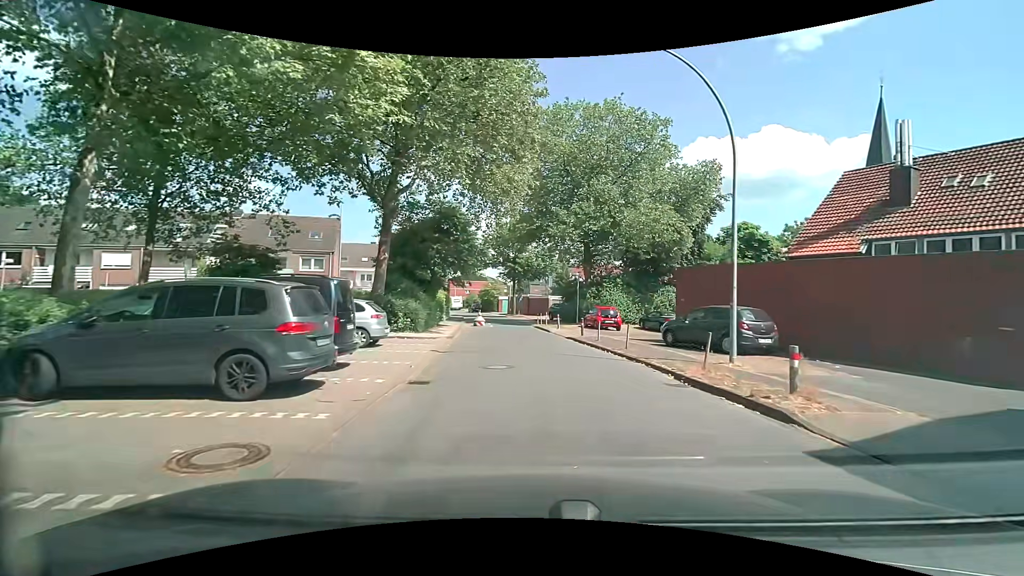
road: residential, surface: paved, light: Day
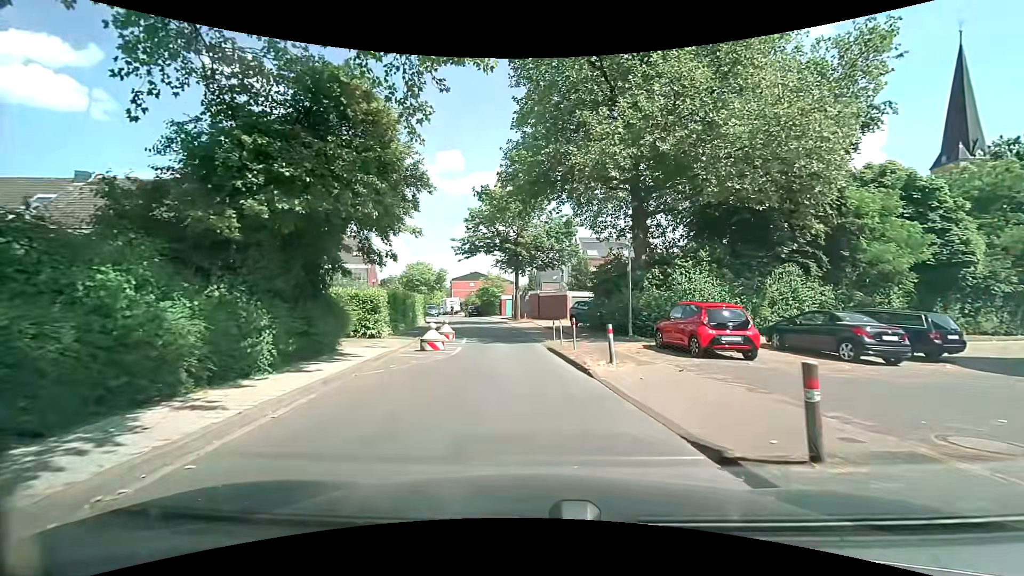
(+0.1, +18.2) m; -1°
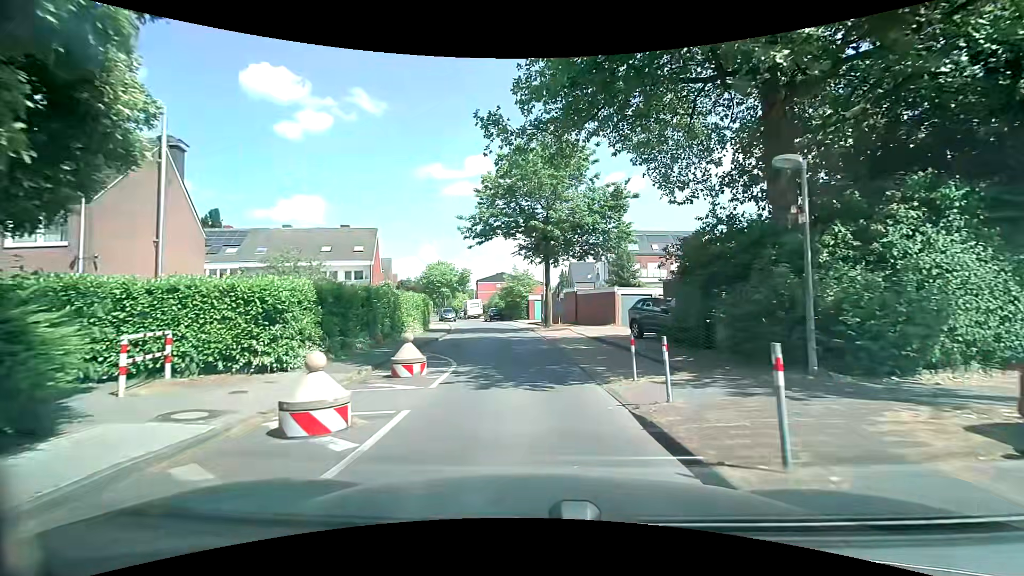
(-0.4, +10.8) m; -3°
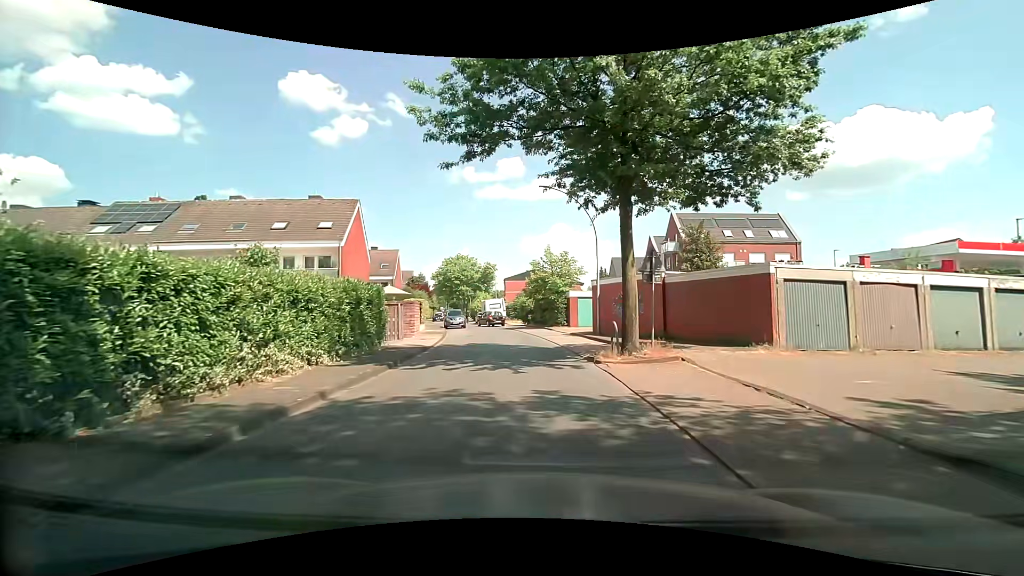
(-0.7, +17.5) m; -5°
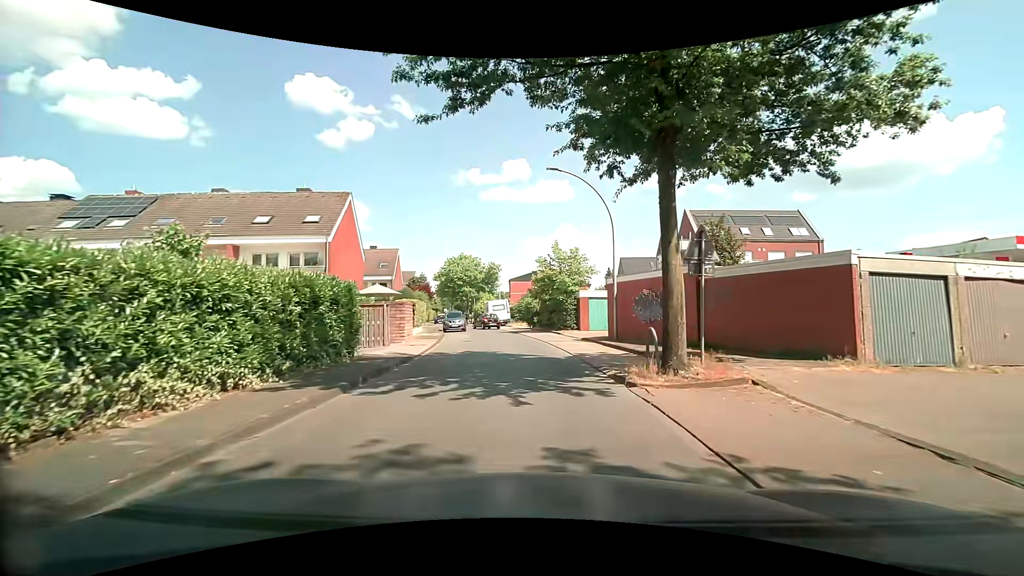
(+0.1, +3.5) m; 0°
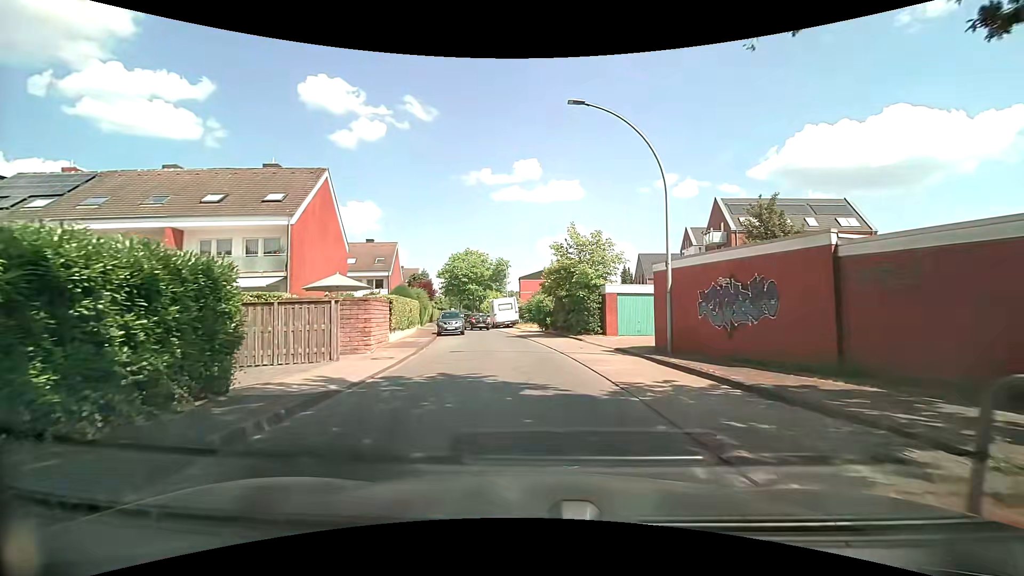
(0.0, +7.0) m; -1°
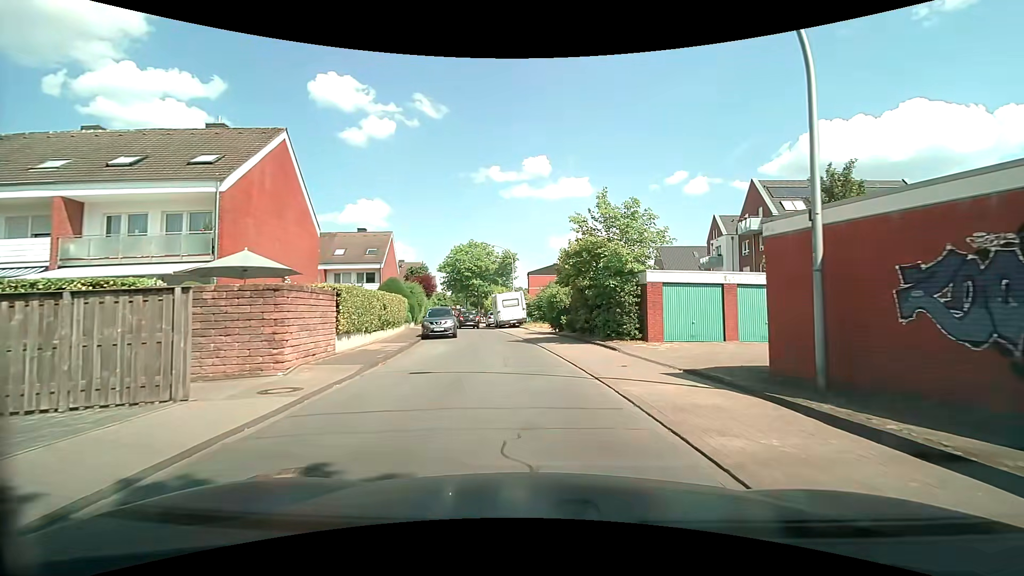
(-0.1, +7.2) m; -2°
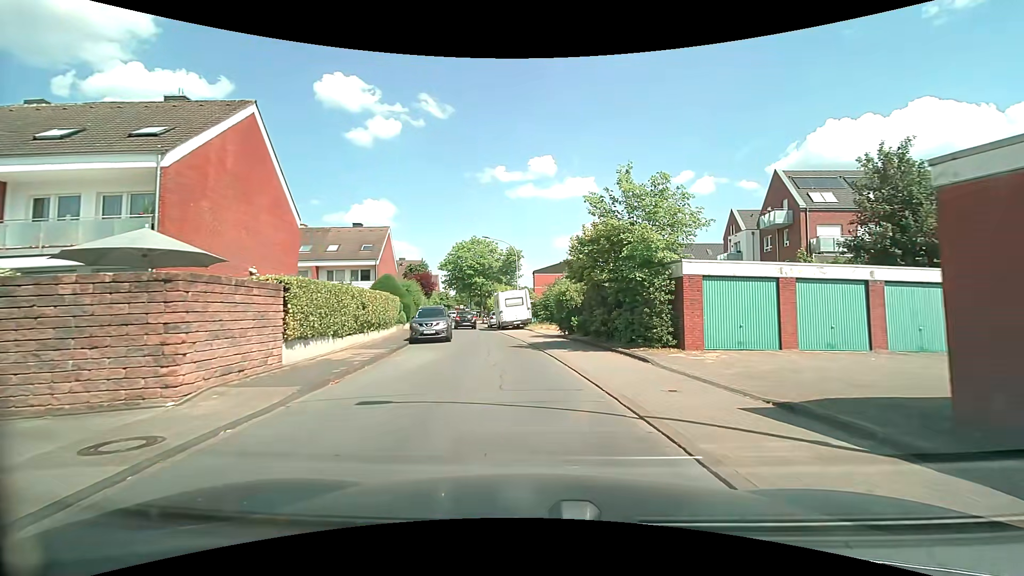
(0.0, +3.7) m; 0°
(0, +10) (-1, +20) (-3, +30) (-5, +40) (-7, +49) (-8, +59) (-10, +69) (-11, +79) (-12, +89) (-13, +99) m
